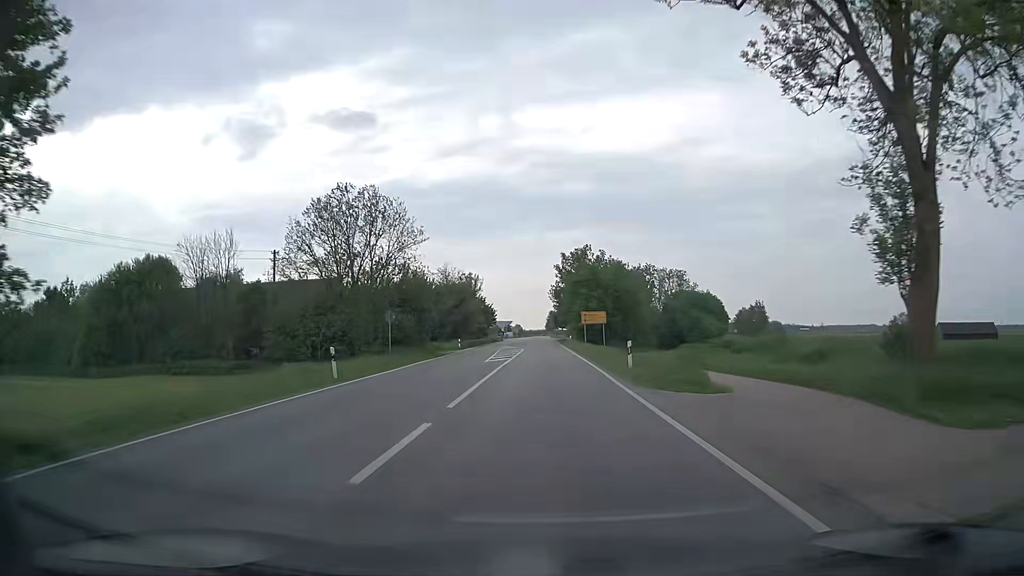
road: secondary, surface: asphalt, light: Day
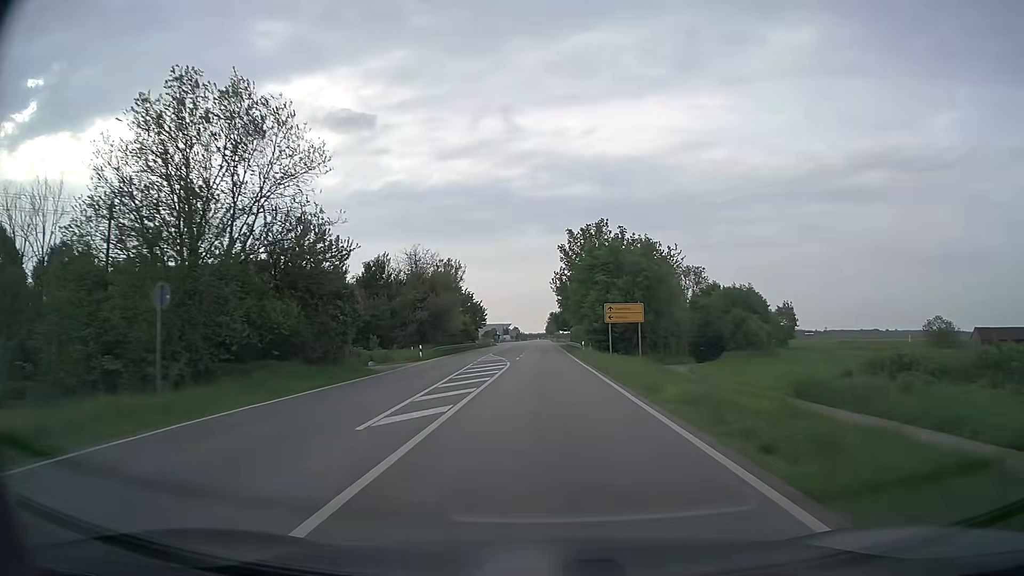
(-0.1, +22.1) m; 0°
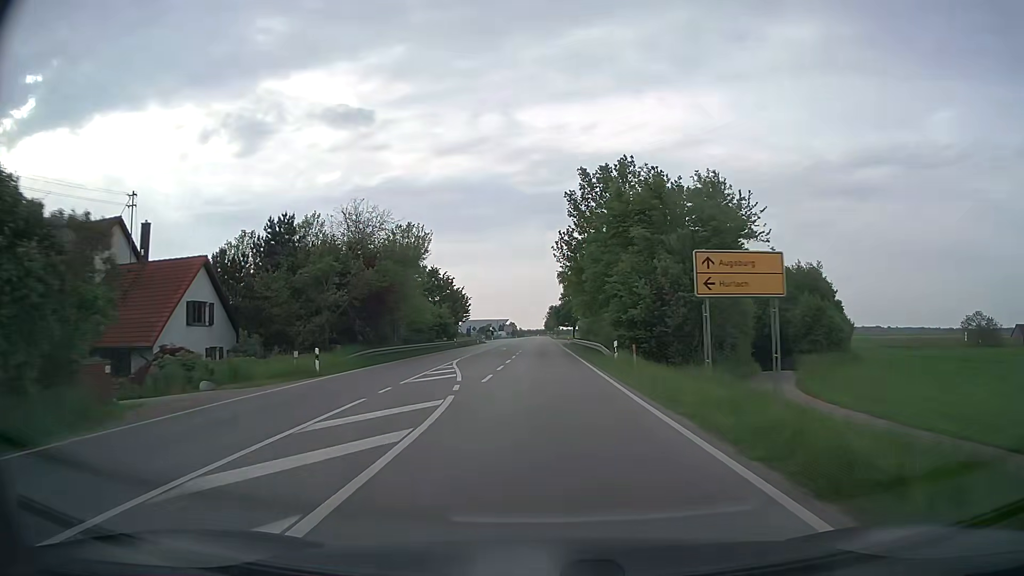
(+0.1, +22.2) m; 0°
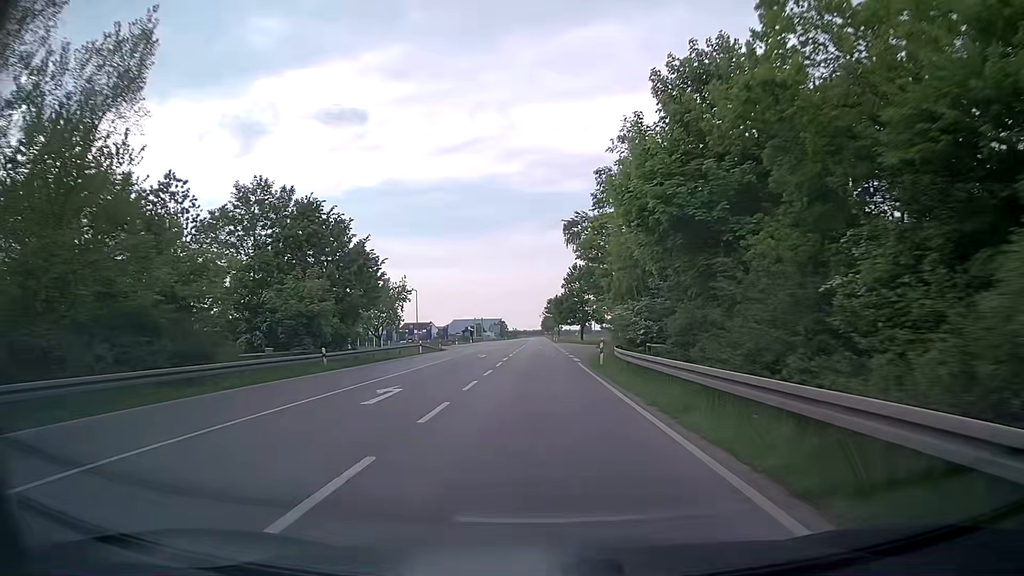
(0.0, +44.4) m; 0°
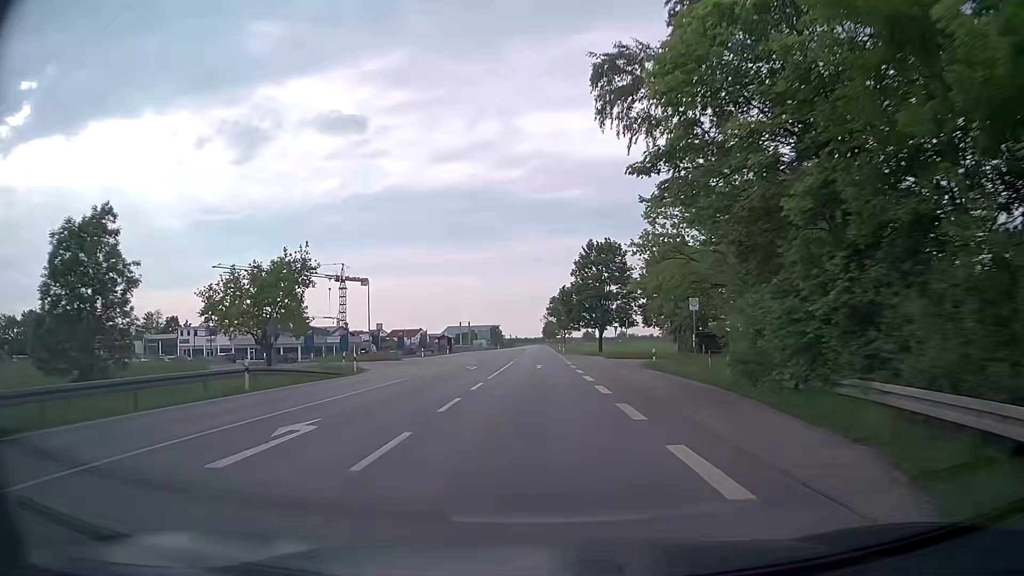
(0.0, +33.3) m; 0°
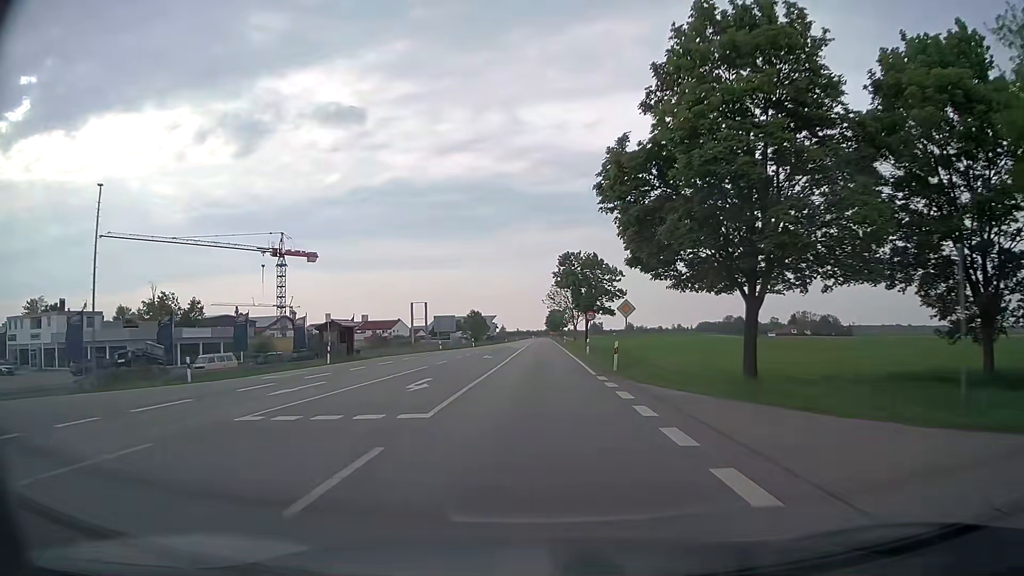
(-0.2, +55.6) m; 0°
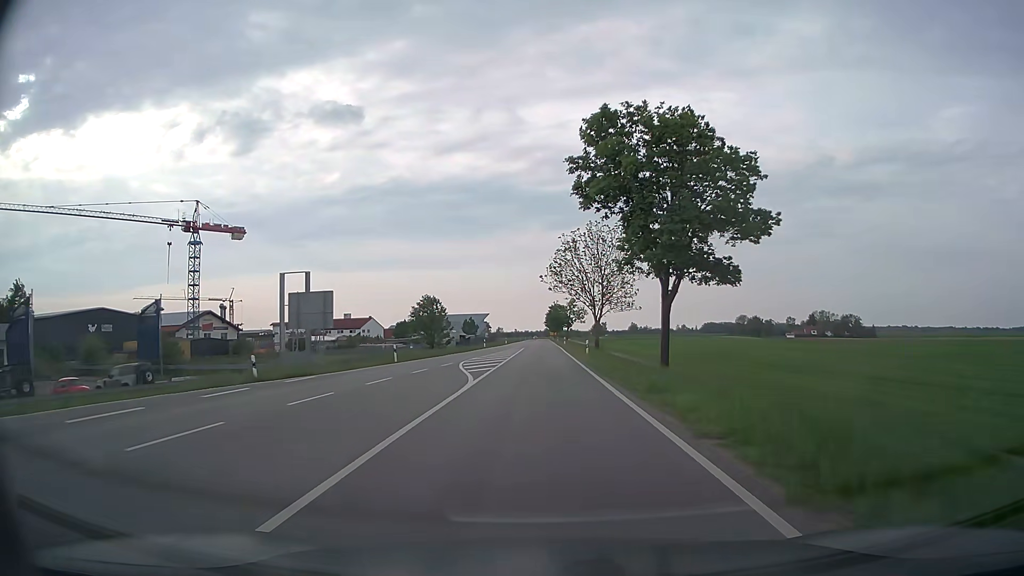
(+0.1, +44.4) m; 0°
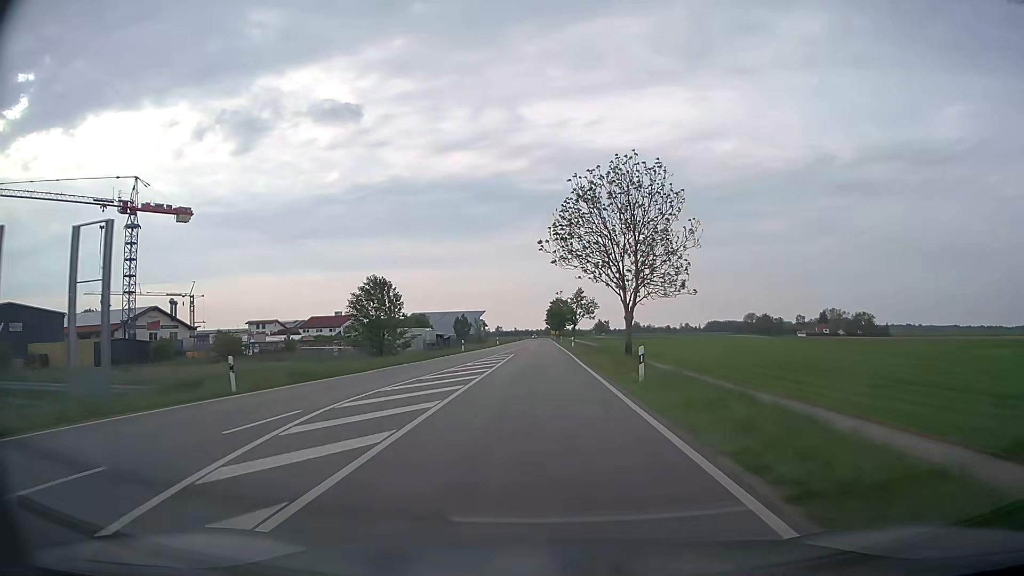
(0.0, +22.2) m; 0°
(0, +10) (0, +20) (0, +30) (0, +40) (0, +50) (0, +60) (0, +70) (0, +80) (0, +90) (0, +100) m
